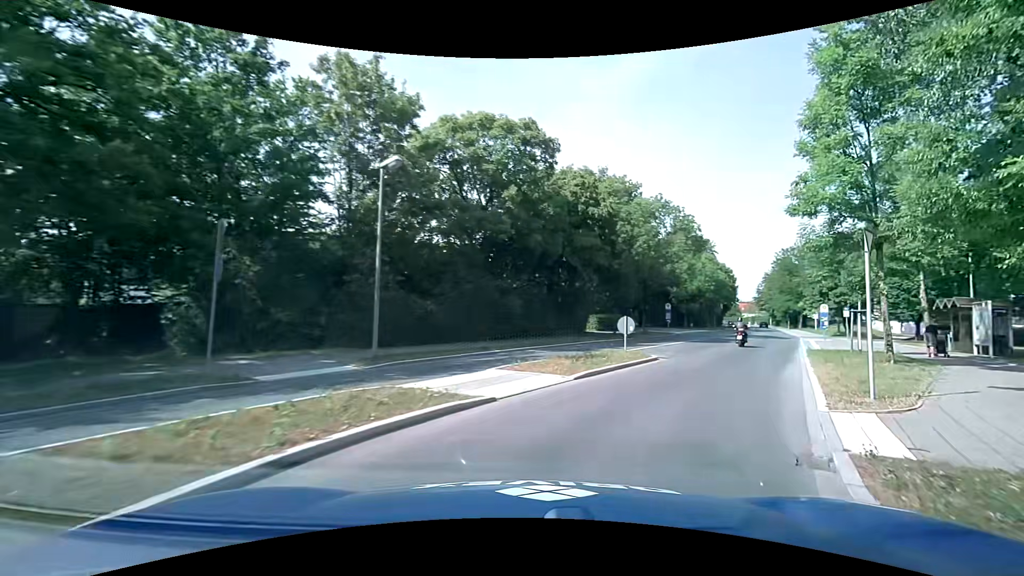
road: tertiary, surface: asphalt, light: Day
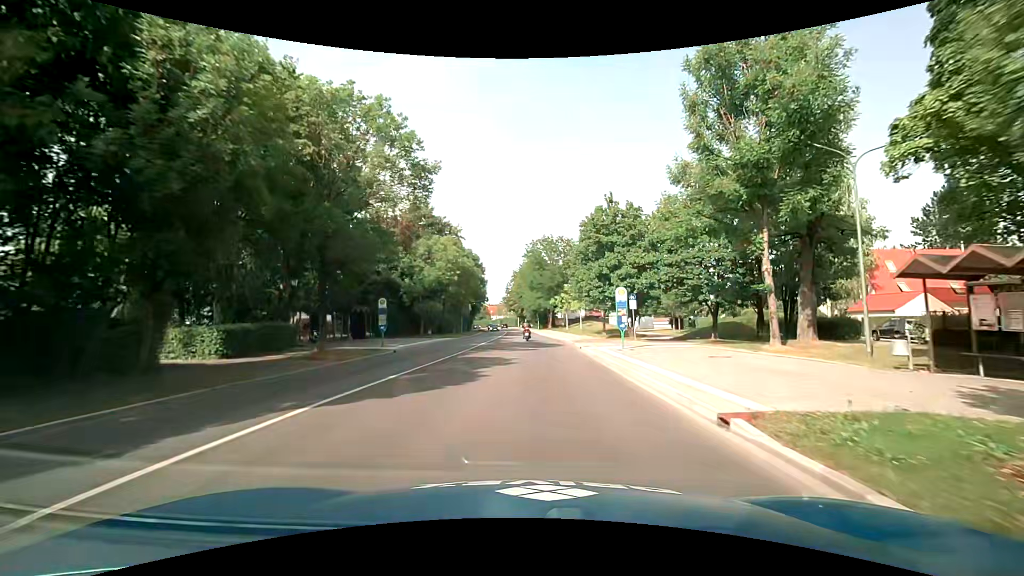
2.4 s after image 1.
(+8.3, +22.3) m; +28°
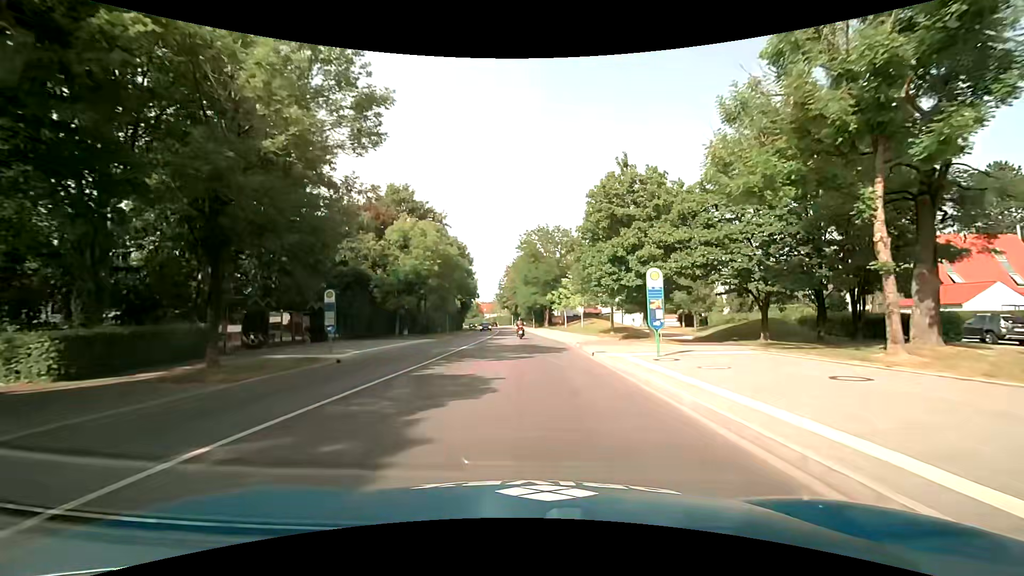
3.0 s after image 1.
(0.0, +7.6) m; 0°
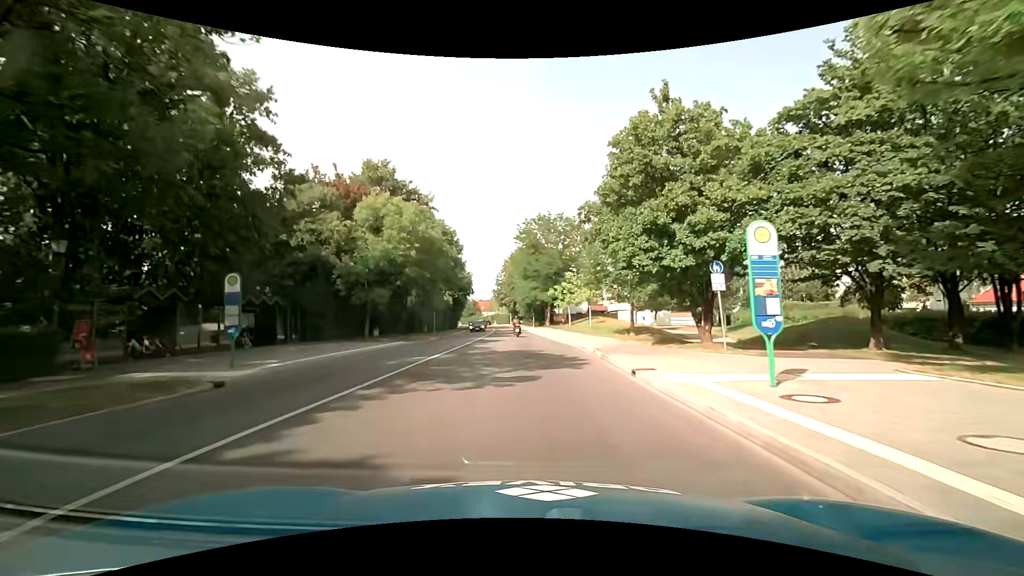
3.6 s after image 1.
(0.0, +7.9) m; +1°
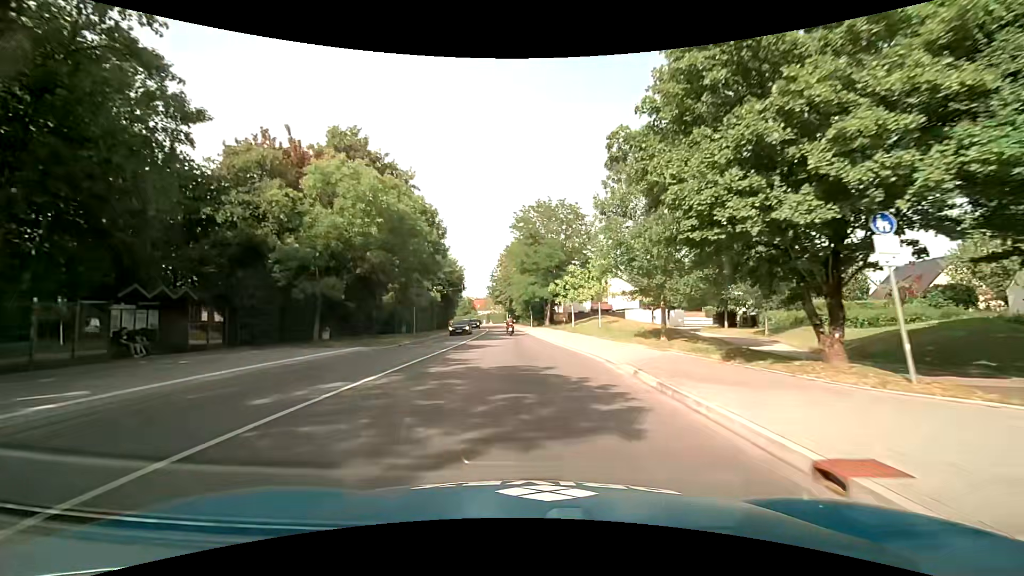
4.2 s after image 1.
(0.0, +7.9) m; 0°
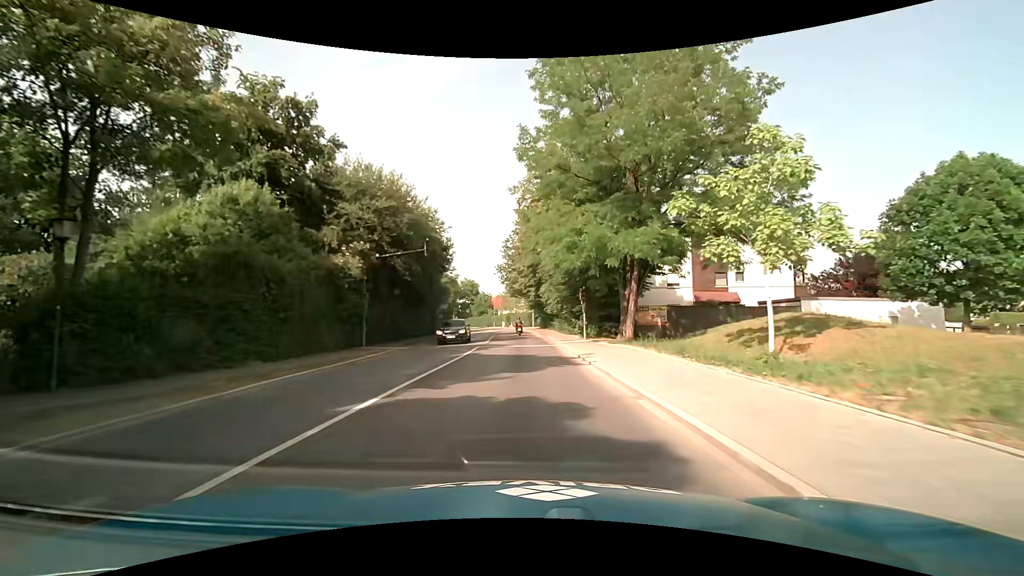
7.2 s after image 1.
(-0.9, +39.0) m; -3°
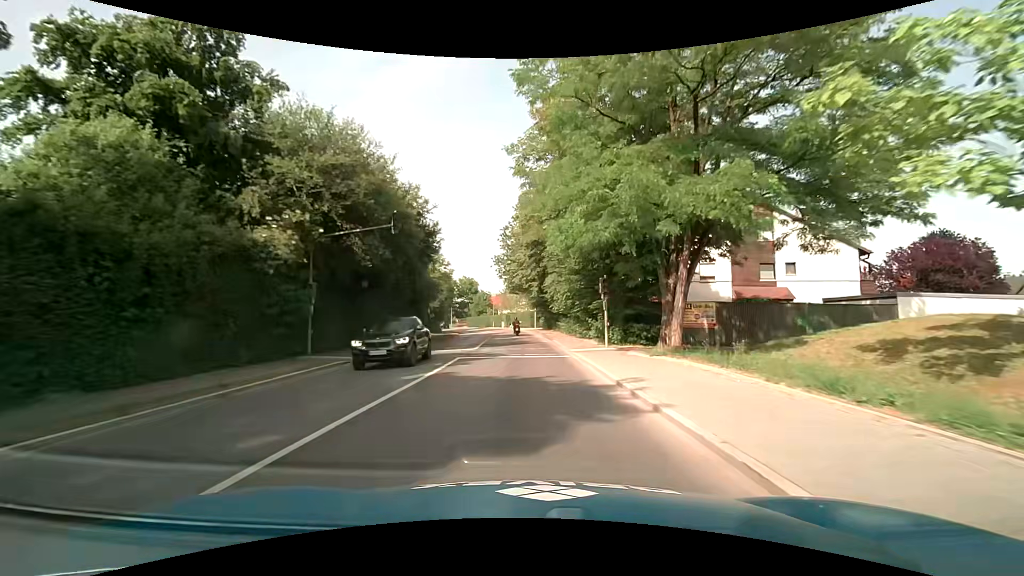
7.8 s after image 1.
(0.0, +7.7) m; 0°
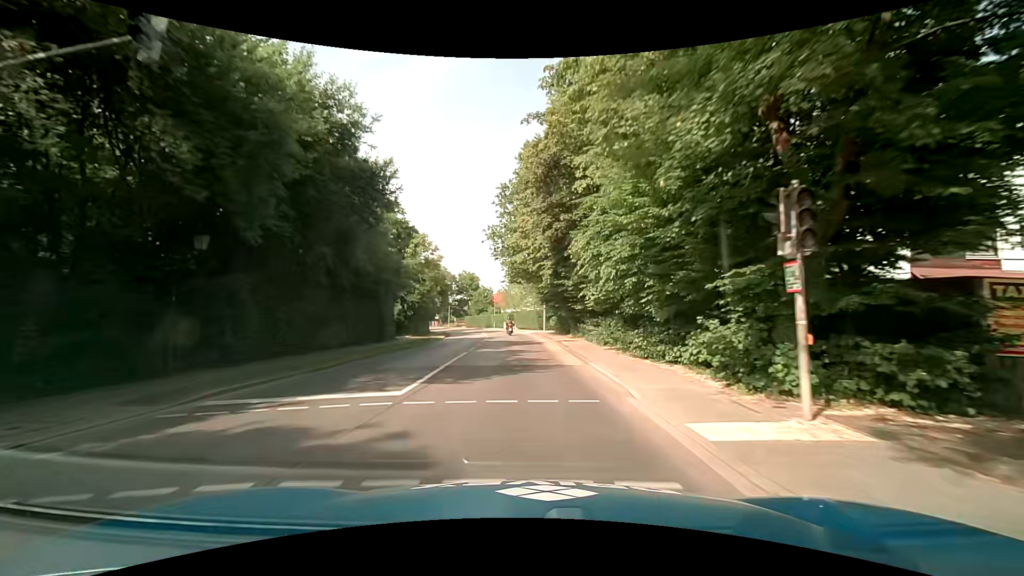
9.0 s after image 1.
(-0.1, +15.4) m; -1°
(0, +10) (0, +20) (-1, +30) (-1, +40) (-2, +50) (-3, +60) (-5, +70) (-7, +80) (-9, +89) (-12, +99) m
